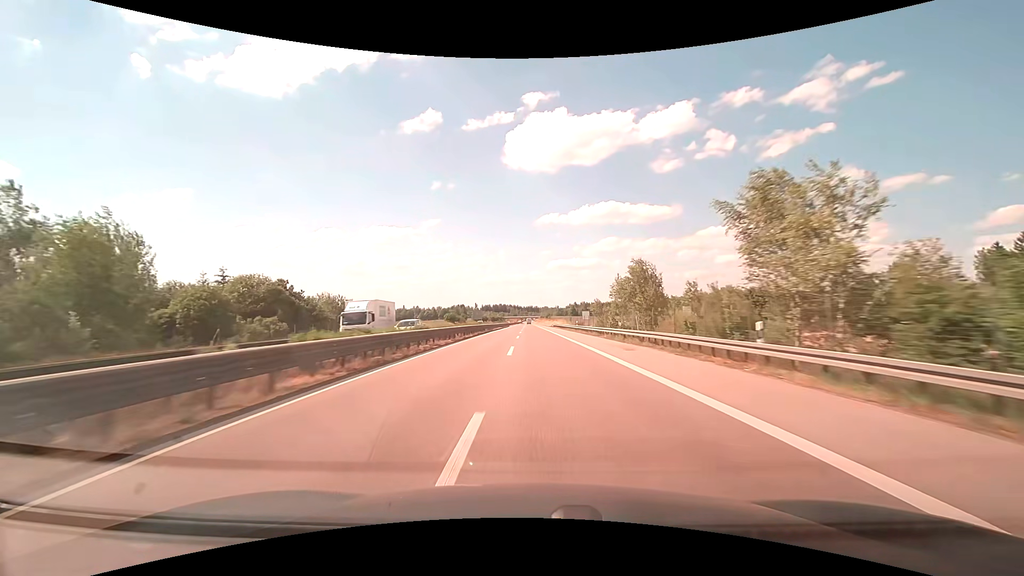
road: trunk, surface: asphalt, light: Day
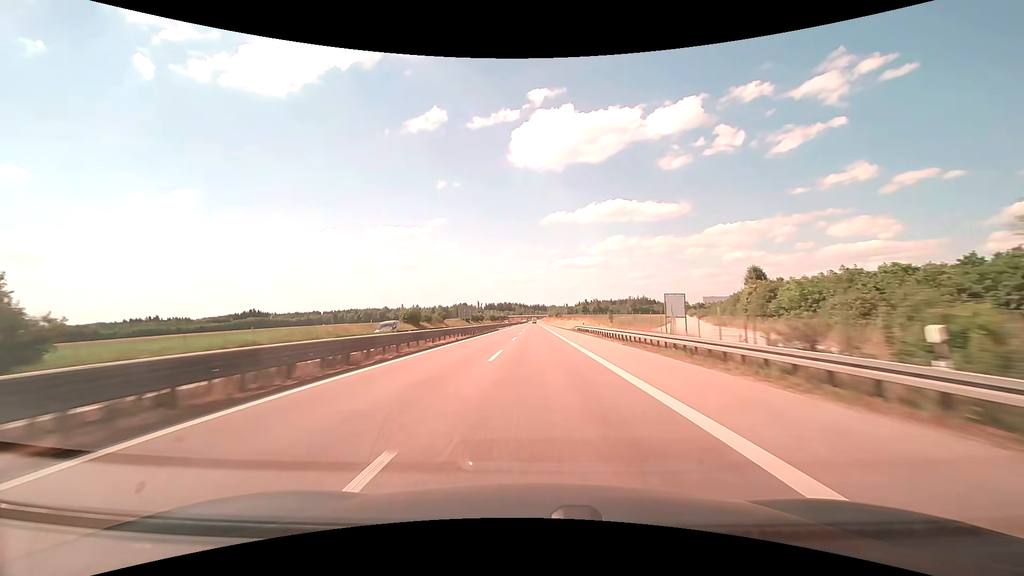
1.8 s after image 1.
(-0.1, +55.9) m; -1°
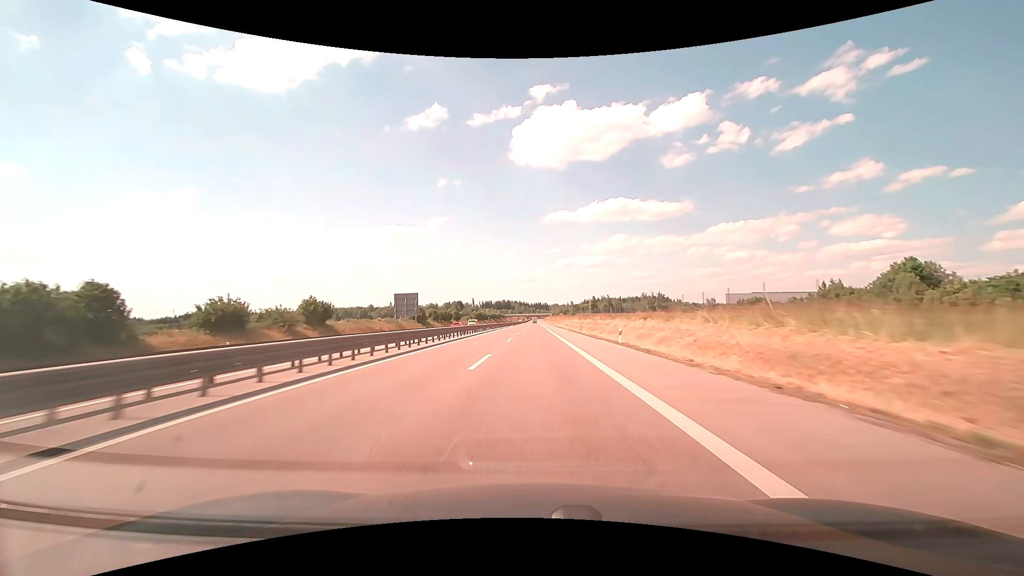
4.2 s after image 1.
(-0.1, +75.0) m; 0°
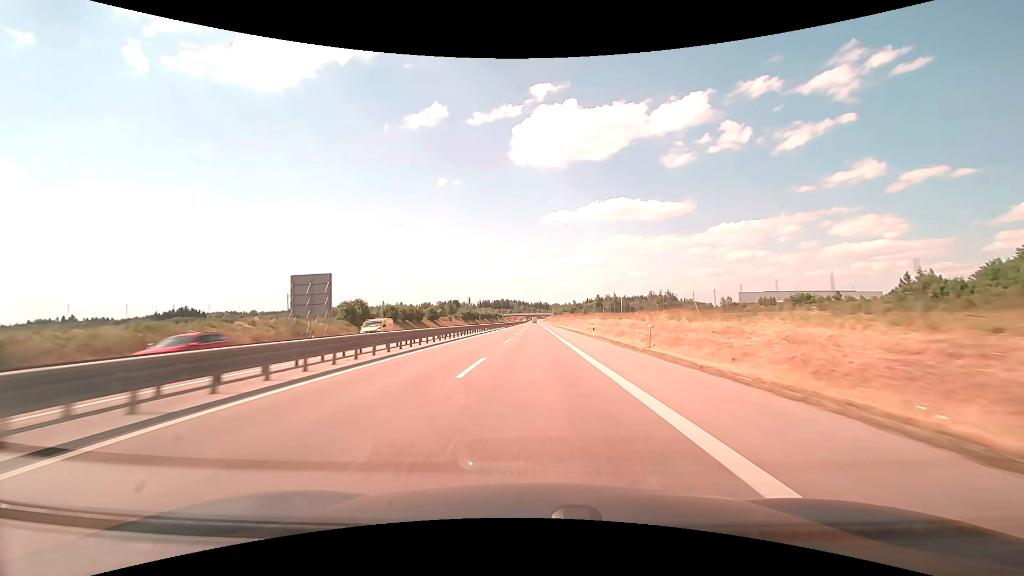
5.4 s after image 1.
(-0.1, +37.7) m; 0°
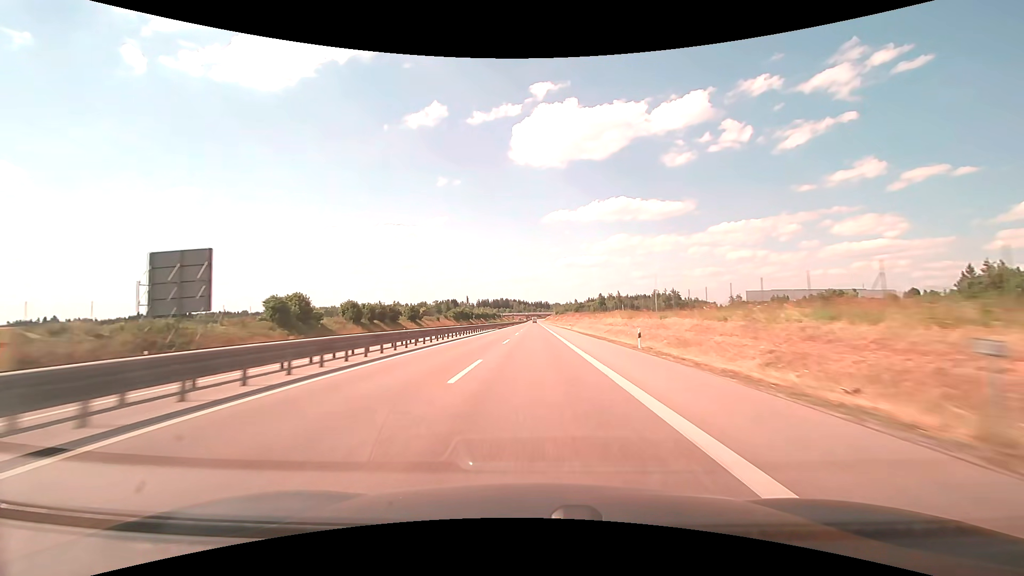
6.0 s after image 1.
(0.0, +18.9) m; 0°
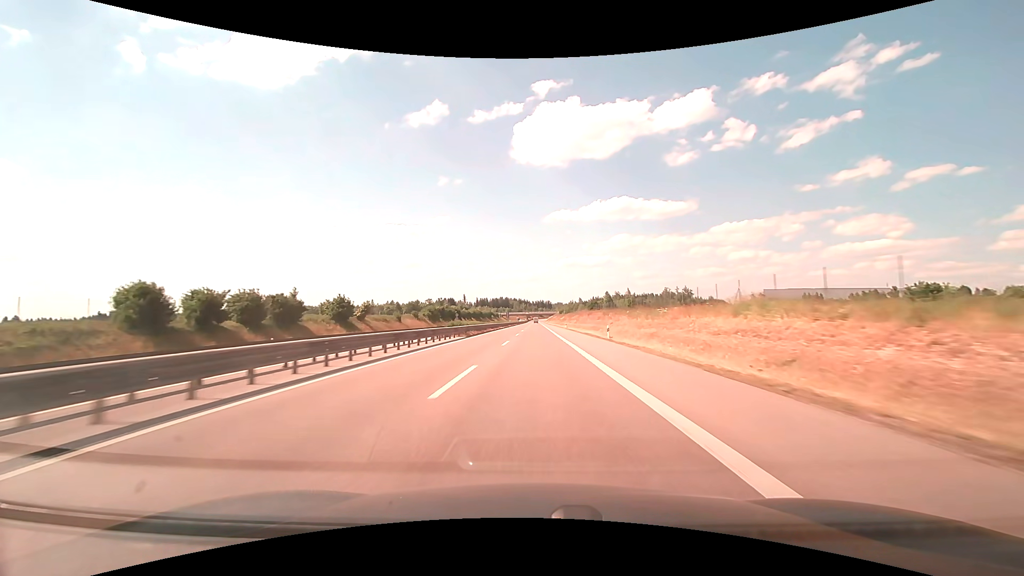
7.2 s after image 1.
(-0.1, +37.8) m; 0°
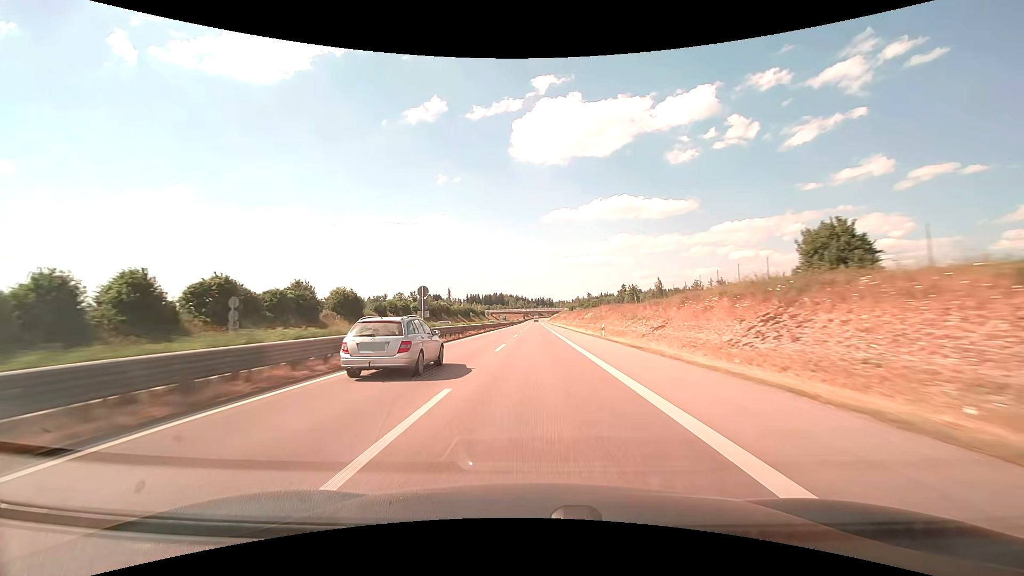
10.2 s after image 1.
(0.0, +94.8) m; 0°
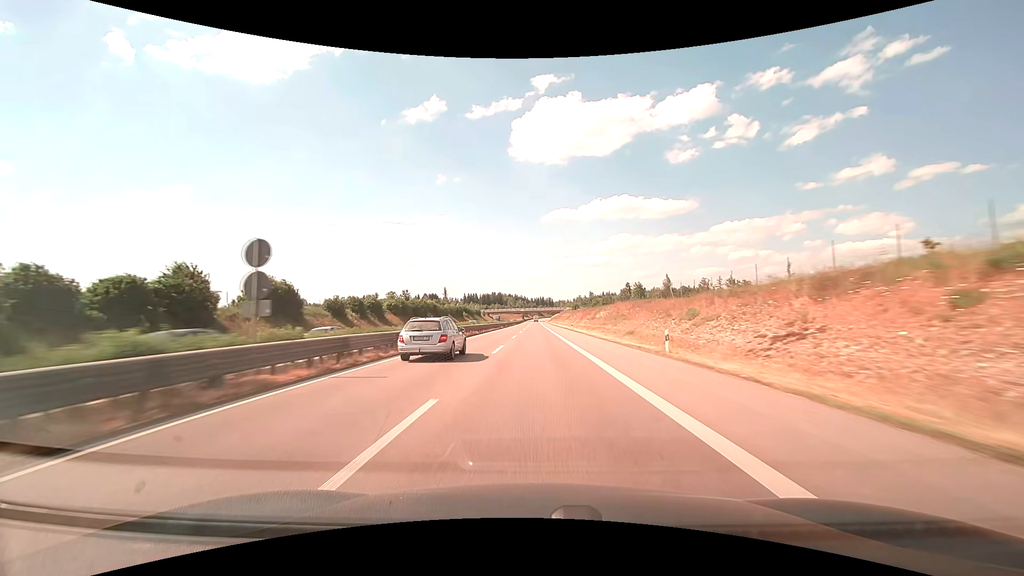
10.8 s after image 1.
(0.0, +19.0) m; 0°
(0, +10) (0, +20) (0, +30) (0, +40) (0, +50) (0, +60) (0, +70) (0, +80) (0, +90) (0, +100) m
